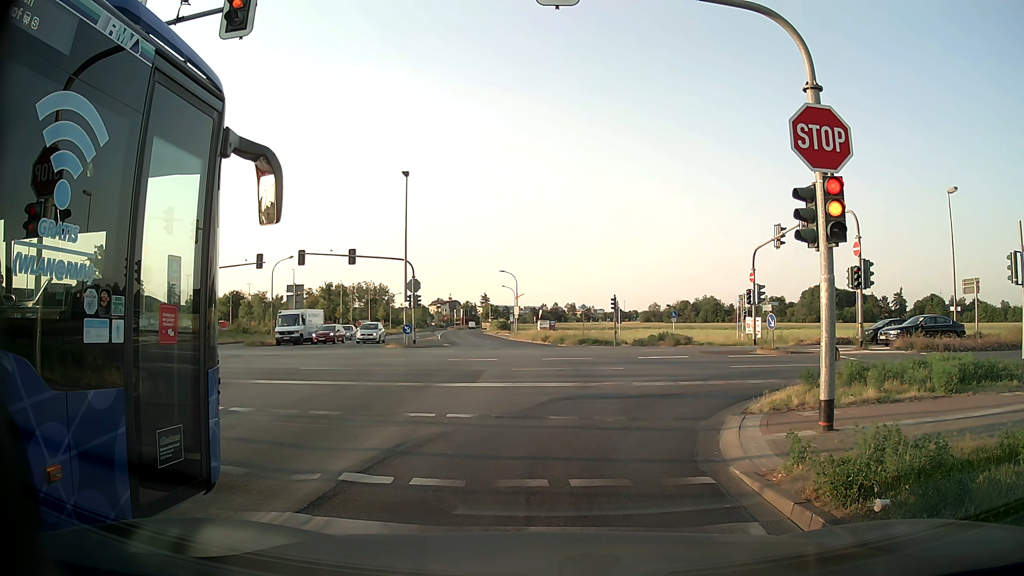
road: tertiary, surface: asphalt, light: Day
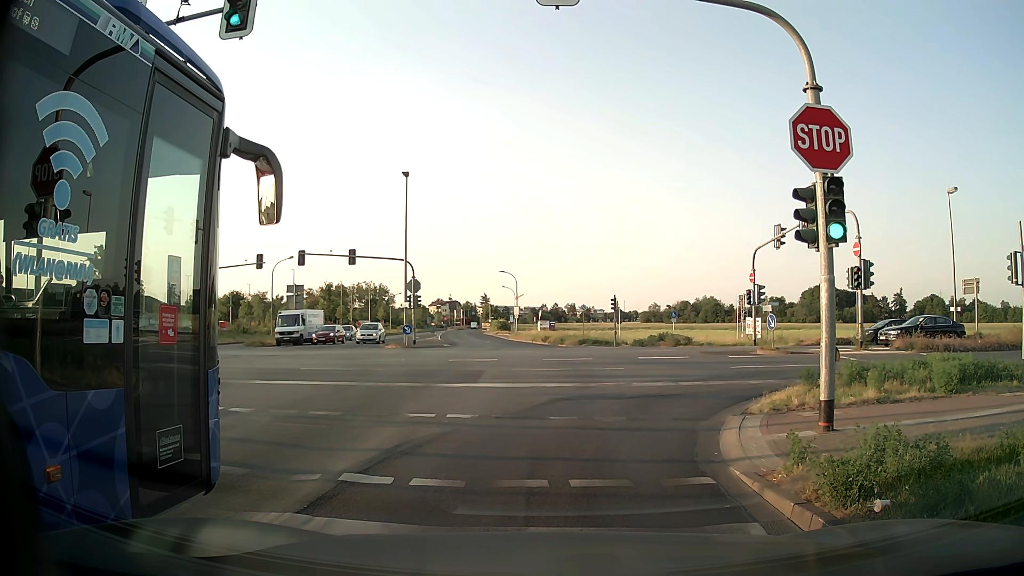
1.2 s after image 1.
(0.0, 0.0) m; 0°
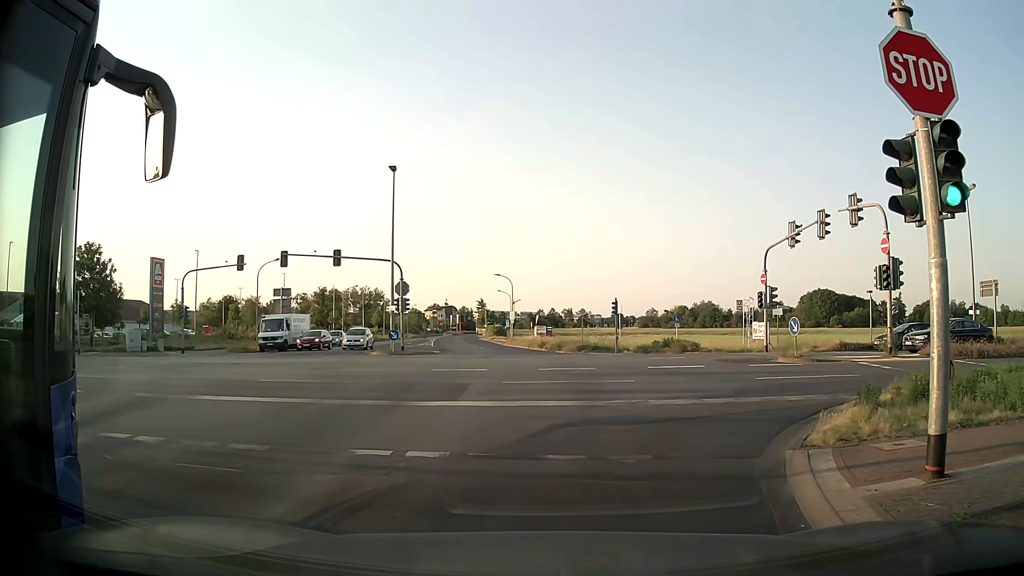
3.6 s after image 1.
(0.0, +2.9) m; +1°
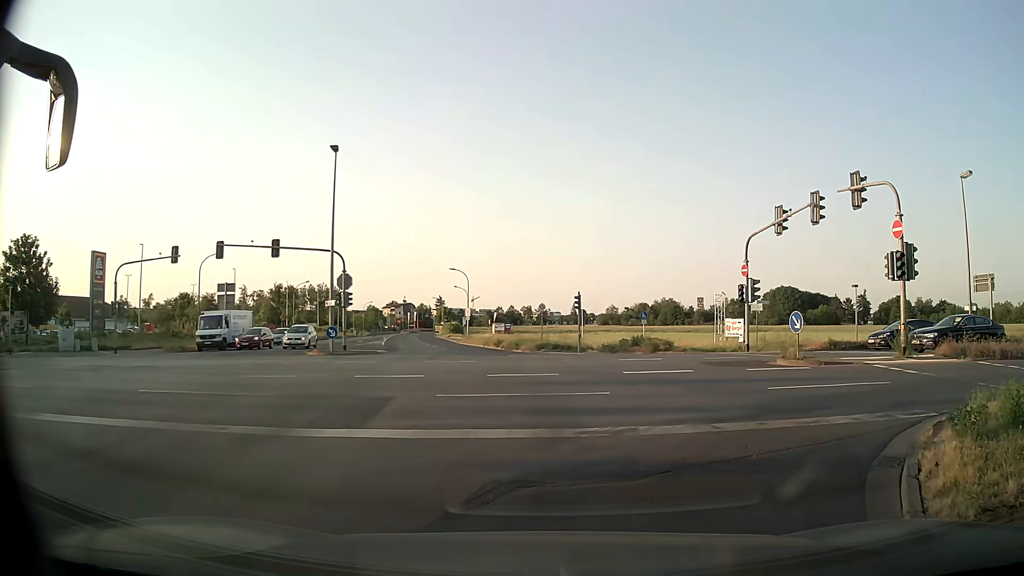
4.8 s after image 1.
(+0.1, +4.0) m; +2°
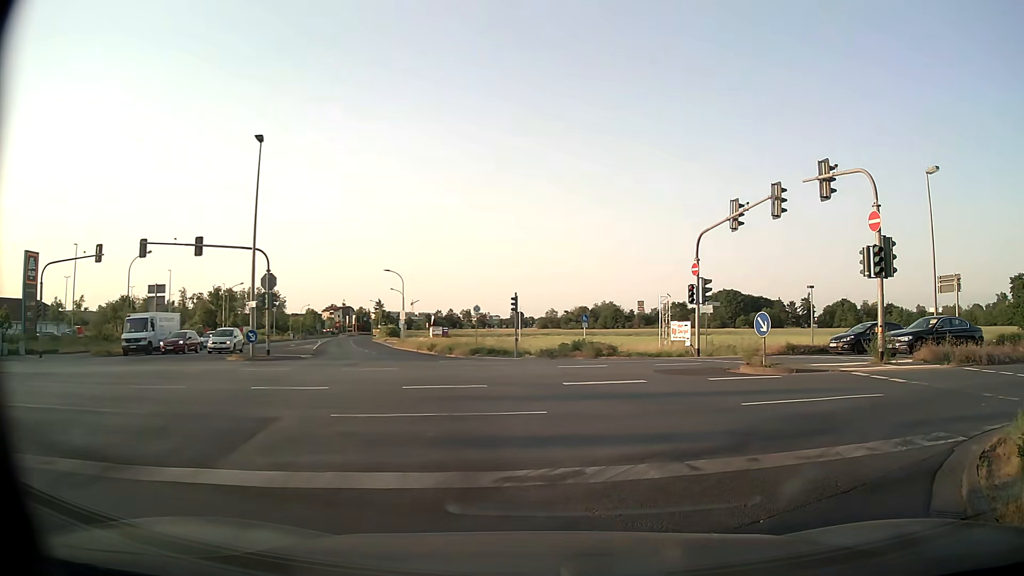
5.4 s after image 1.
(+0.1, +2.5) m; +6°
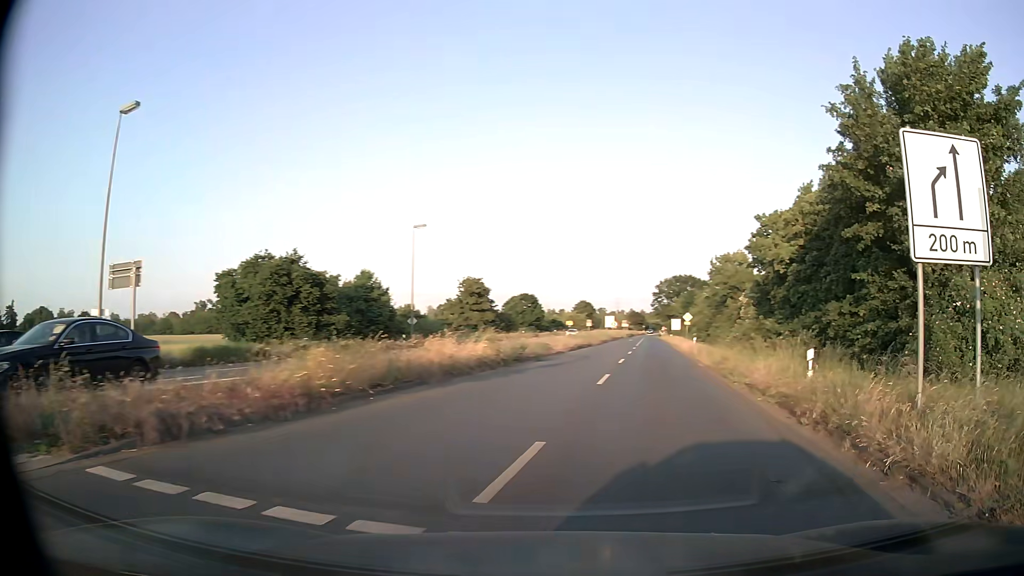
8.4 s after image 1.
(+6.6, +11.3) m; +70°
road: primary
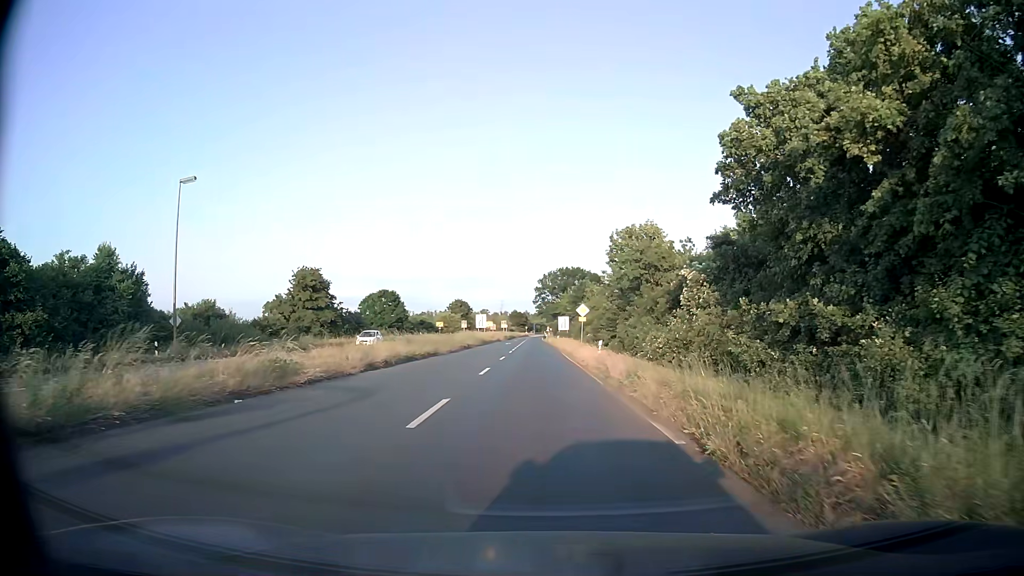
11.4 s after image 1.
(+3.2, +20.2) m; +9°
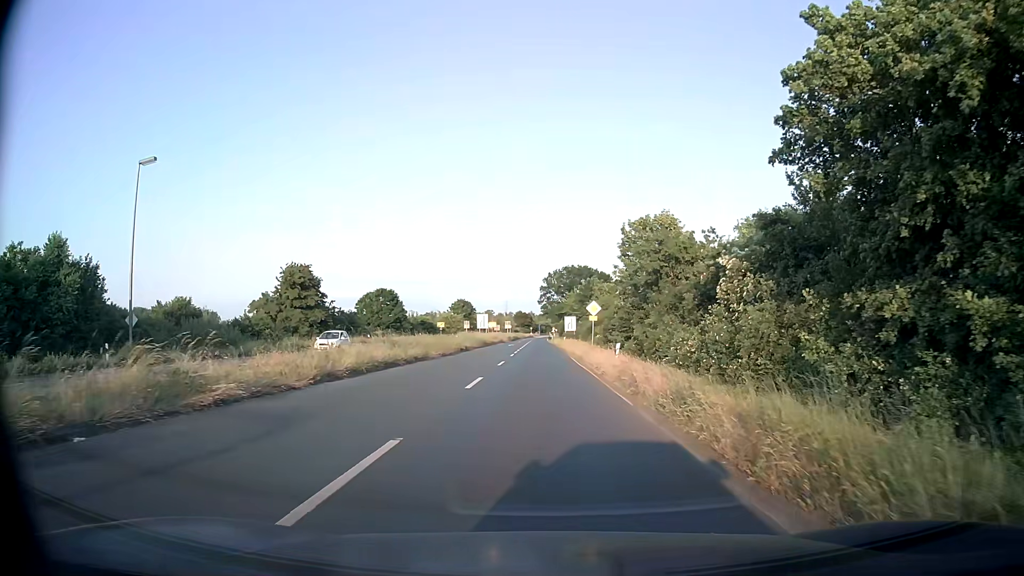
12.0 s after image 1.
(0.0, +5.2) m; 0°
(0, +10) (0, +20) (-1, +30) (-1, +40) (-1, +50) (-1, +60) (-1, +70) (-1, +80) (-1, +90) (-1, +100) m
